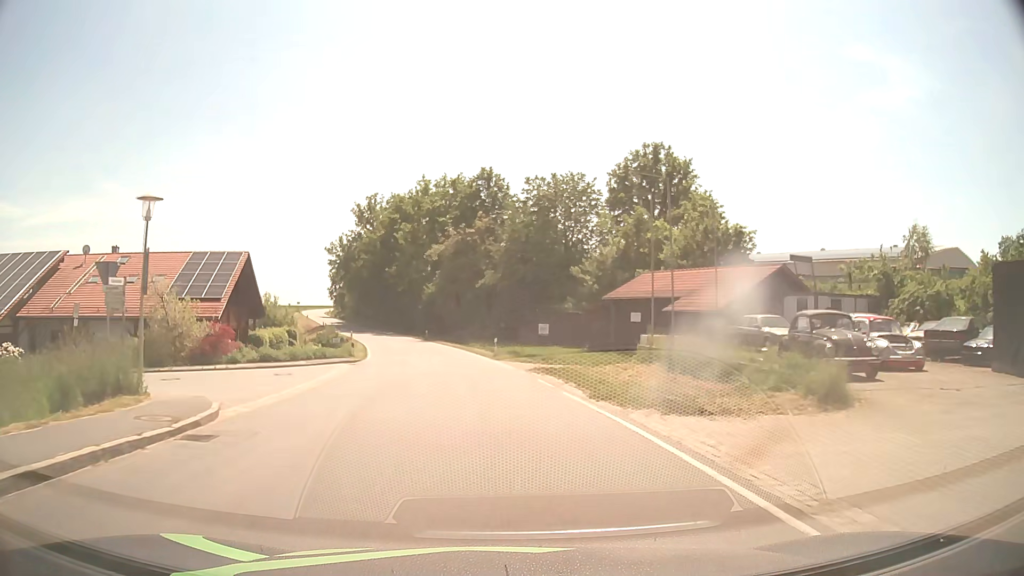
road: tertiary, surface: asphalt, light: Day
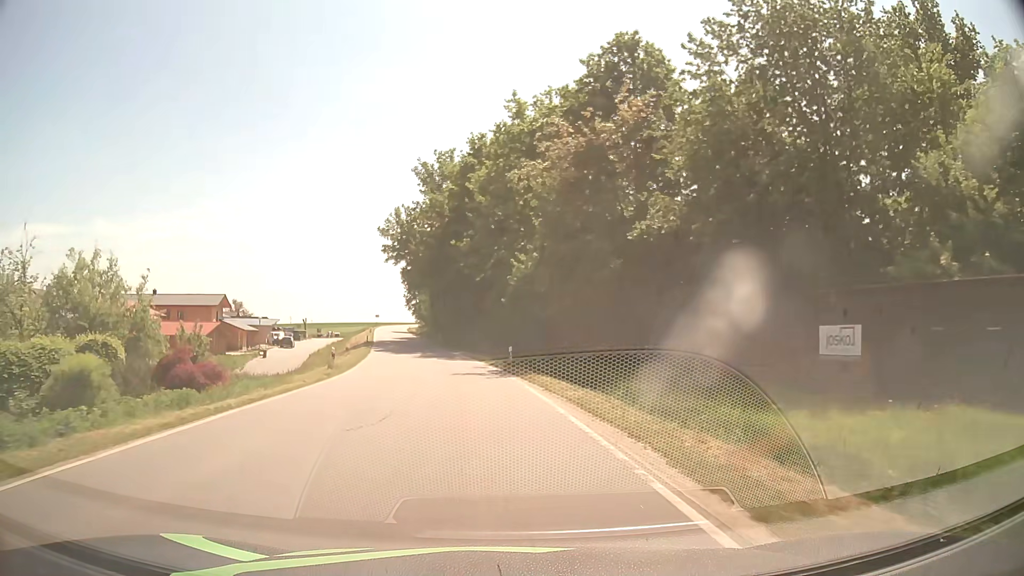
(-3.0, +38.6) m; -10°
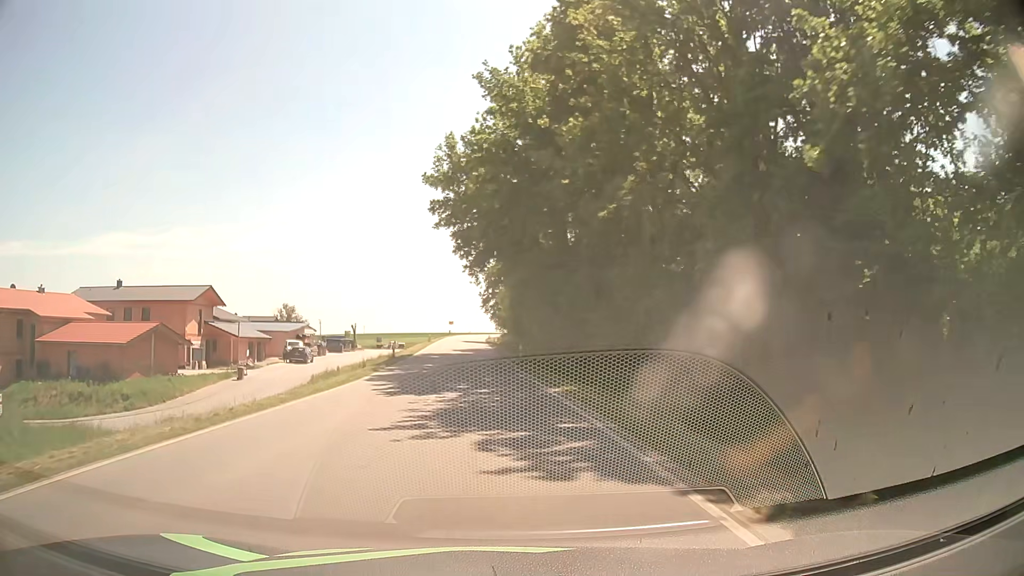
(-2.3, +30.6) m; -8°
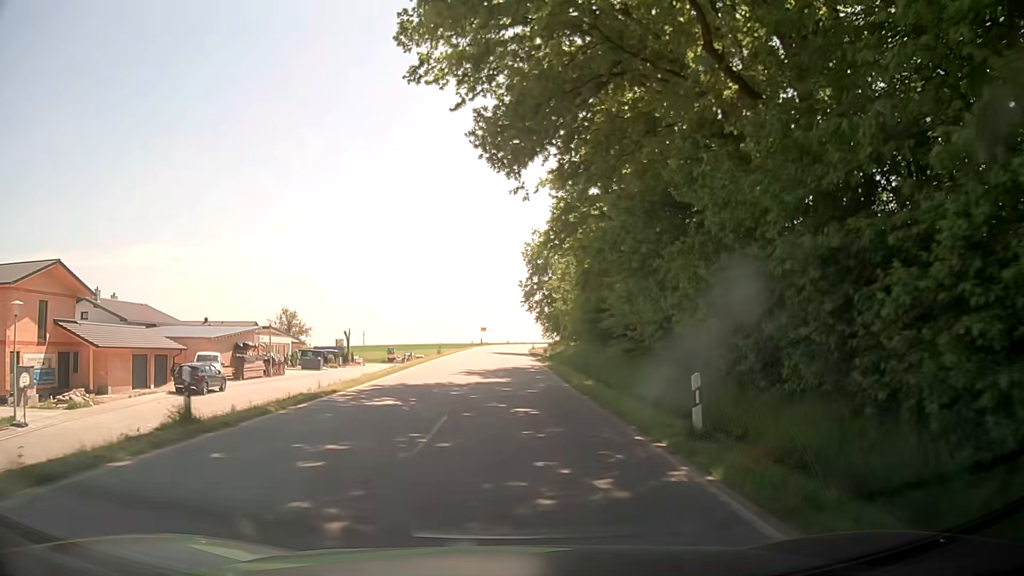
(-1.1, +30.6) m; -3°
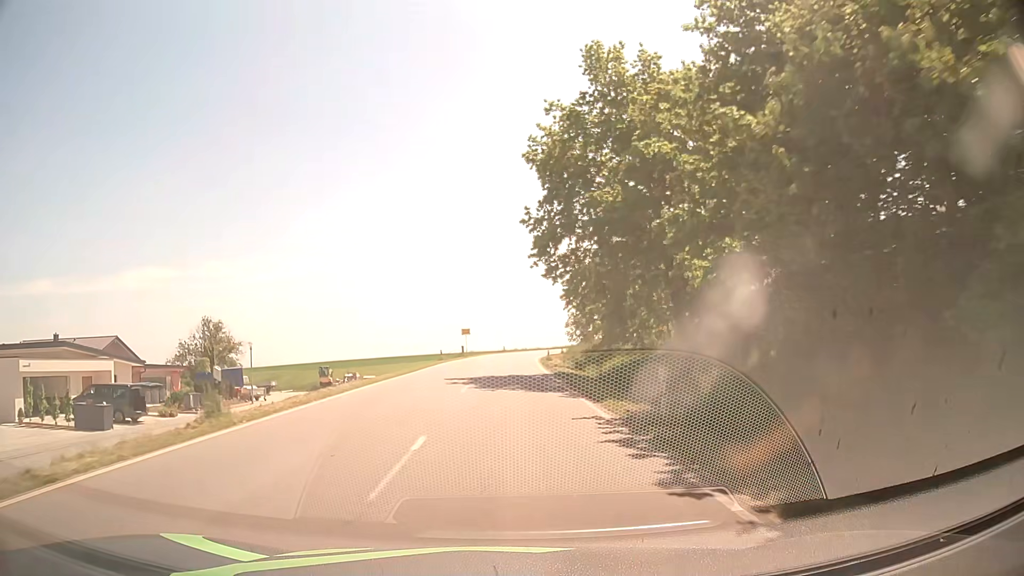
(+0.1, +38.2) m; 0°
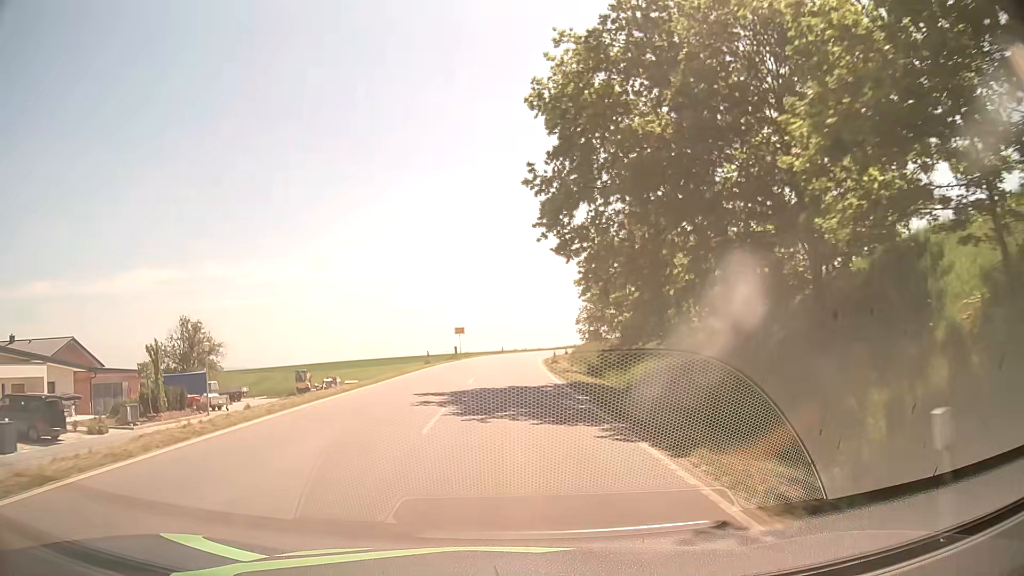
(+0.1, +7.6) m; 0°
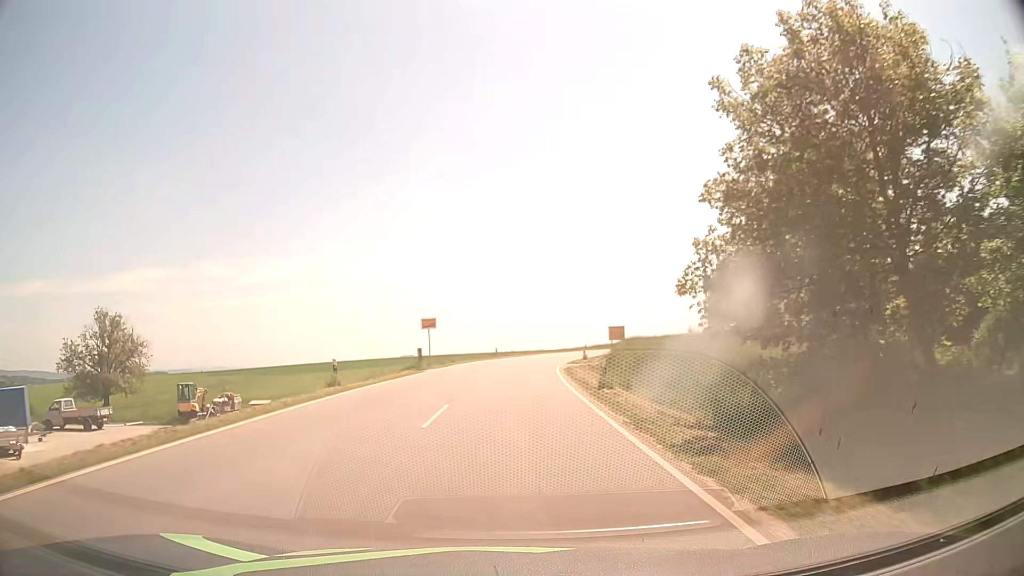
(+0.1, +23.1) m; +1°
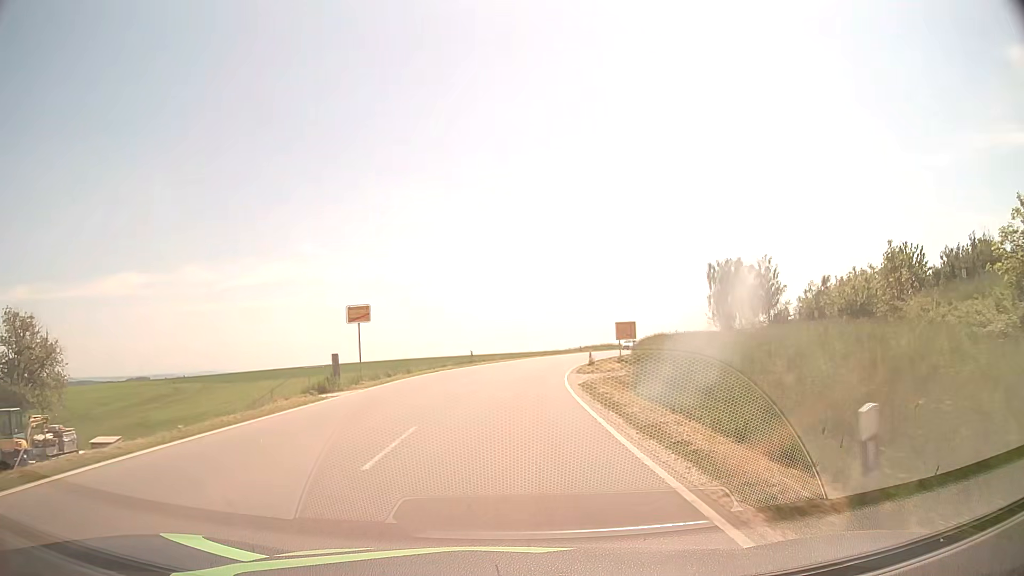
(+0.2, +15.6) m; +1°
(0, +10) (0, +20) (+1, +30) (+2, +40) (+4, +50) (+6, +60) (+8, +69) (+12, +79) (+15, +88) (+19, +97) m
